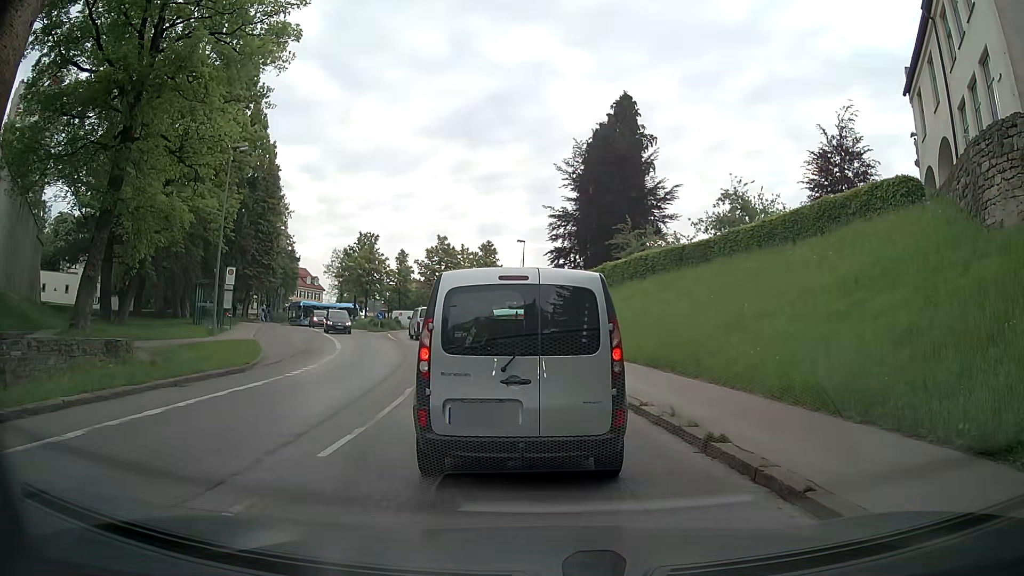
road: secondary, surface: asphalt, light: Day
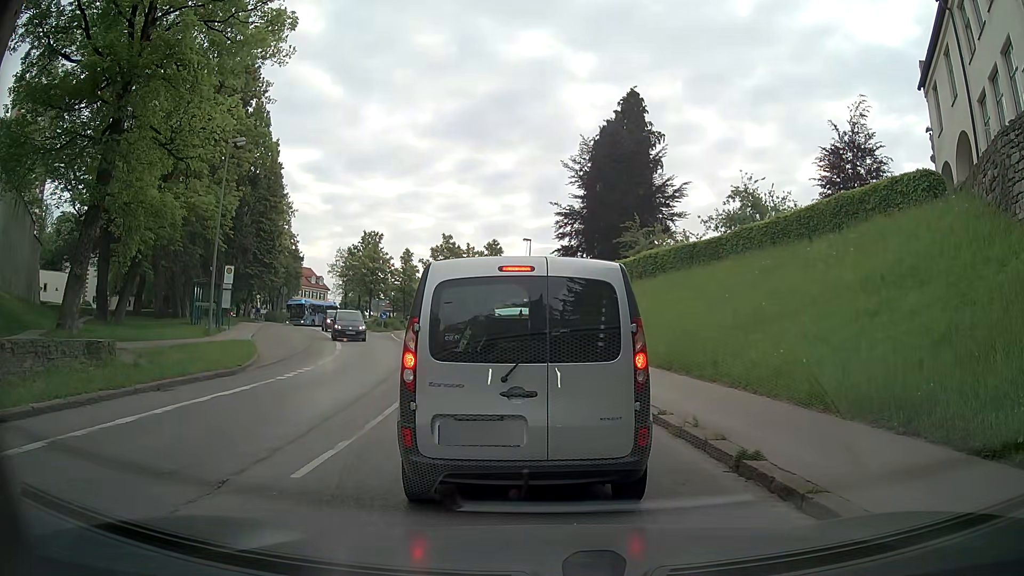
(0.0, +0.9) m; 0°
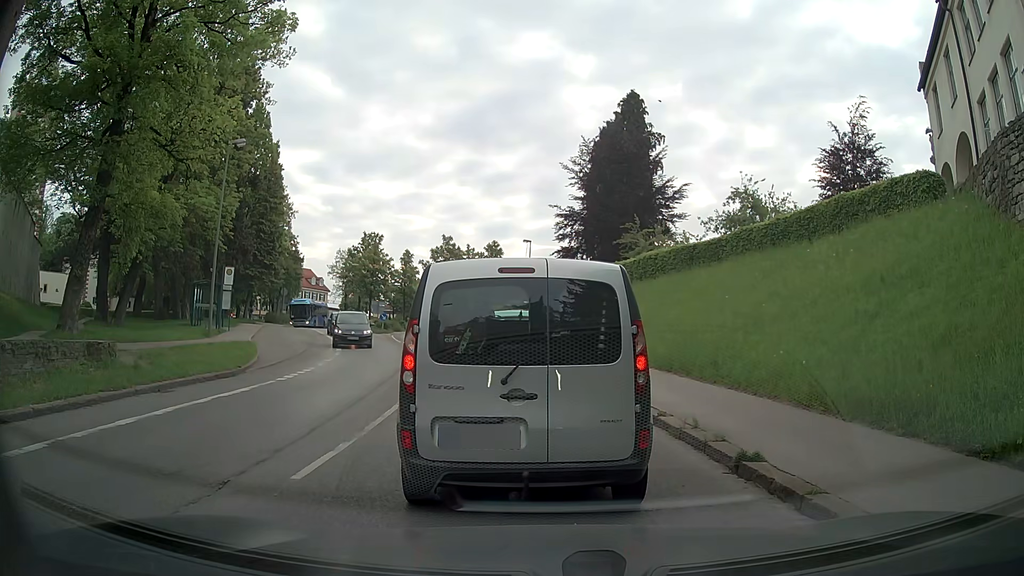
(0.0, 0.0) m; 0°
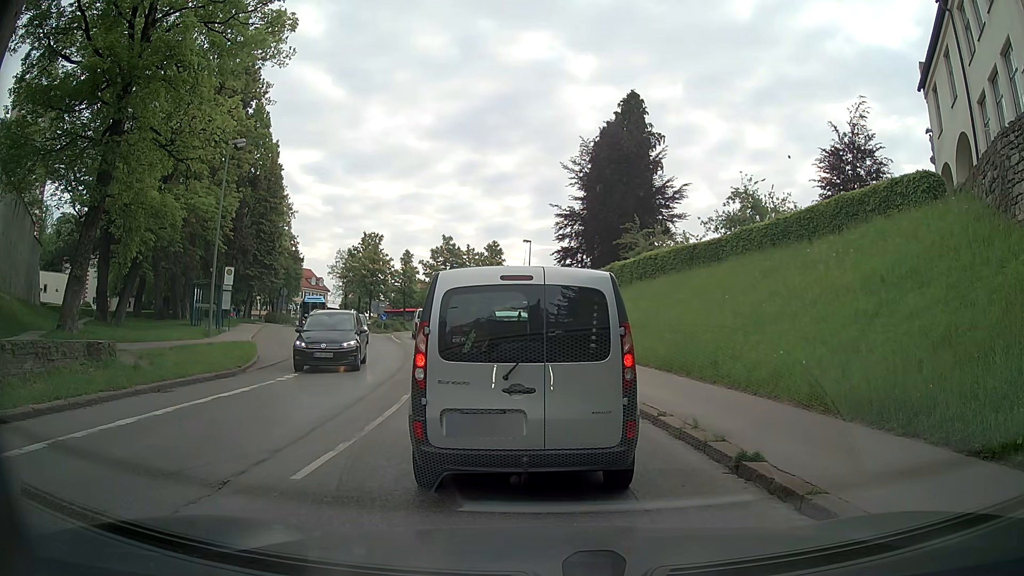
(0.0, 0.0) m; 0°
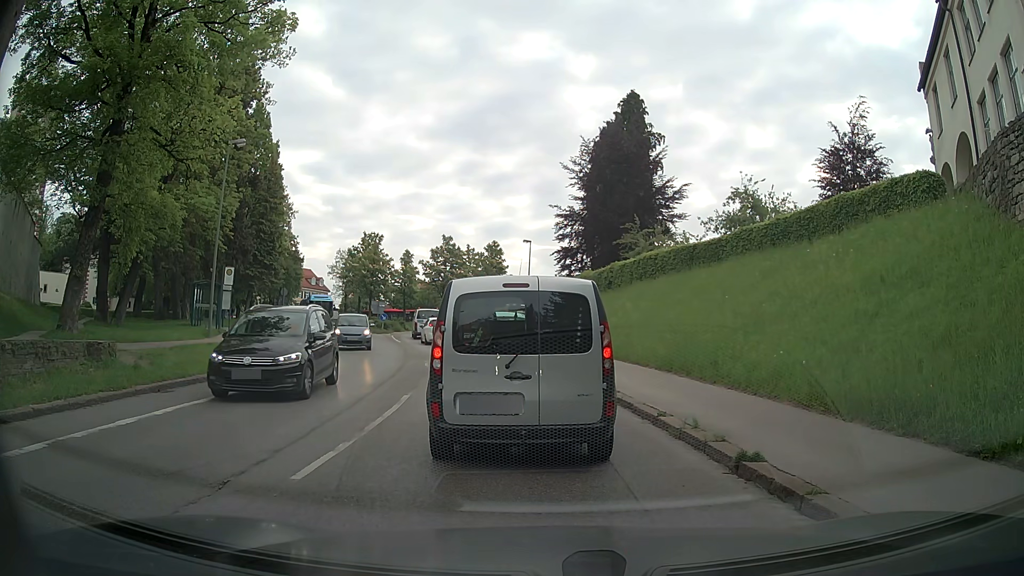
(0.0, 0.0) m; 0°
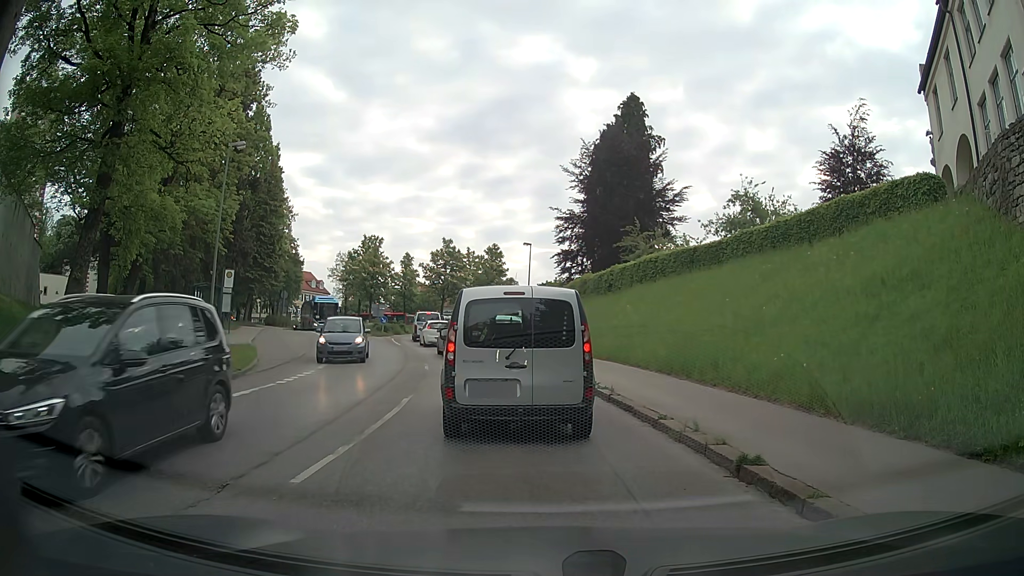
(0.0, 0.0) m; 0°
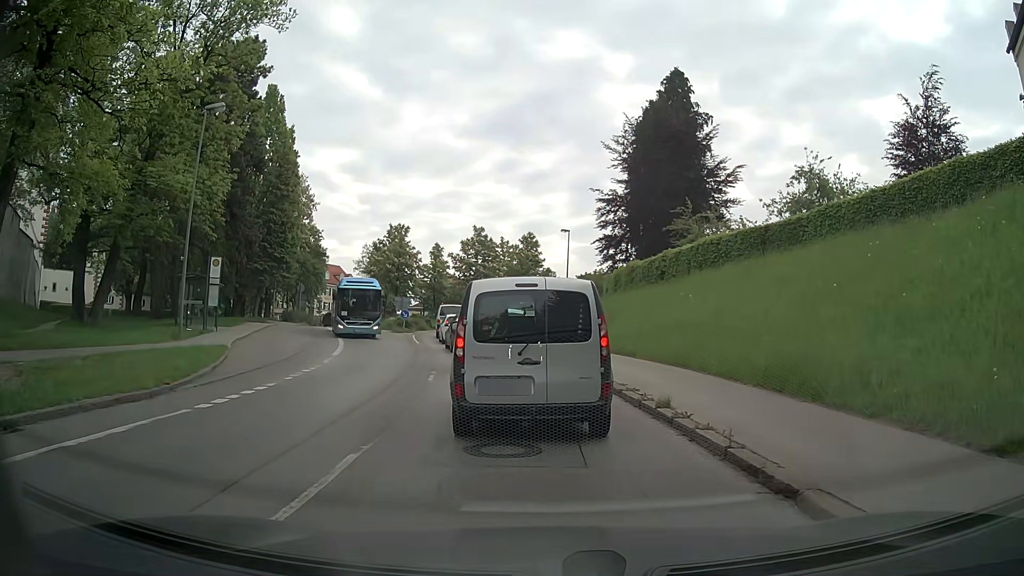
(+0.1, +5.8) m; -1°
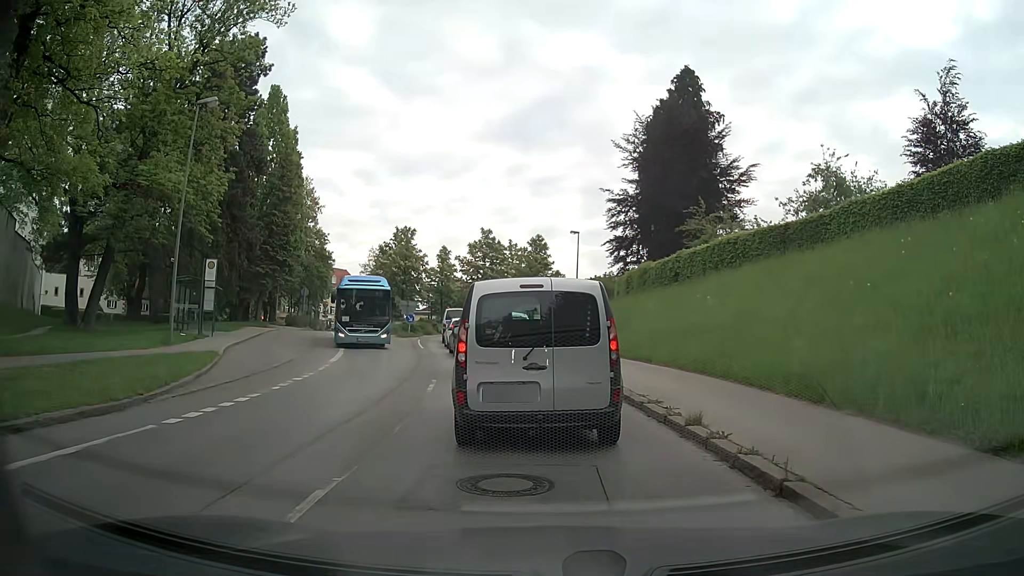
(0.0, +1.3) m; -2°
